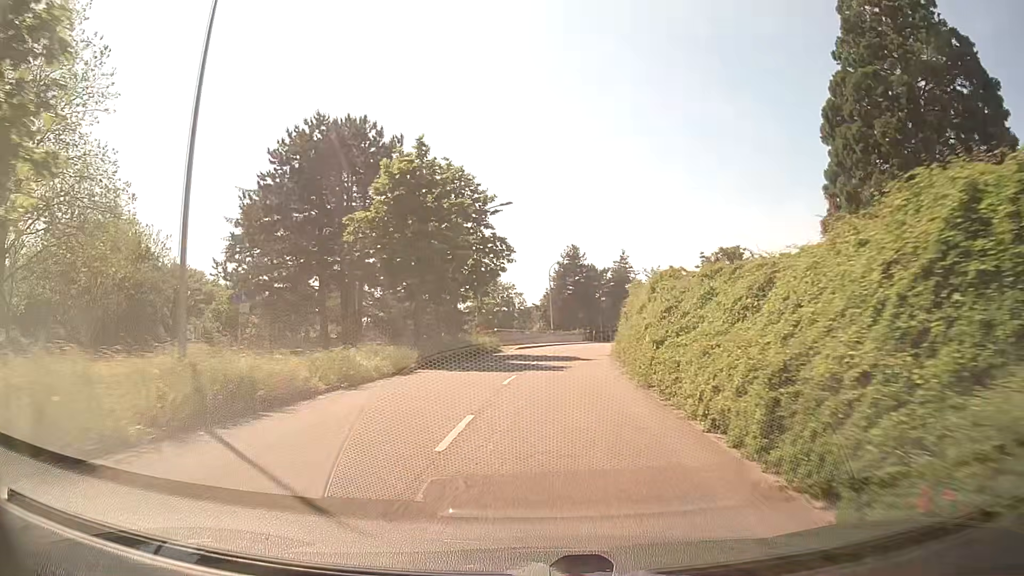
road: tertiary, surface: asphalt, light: Day
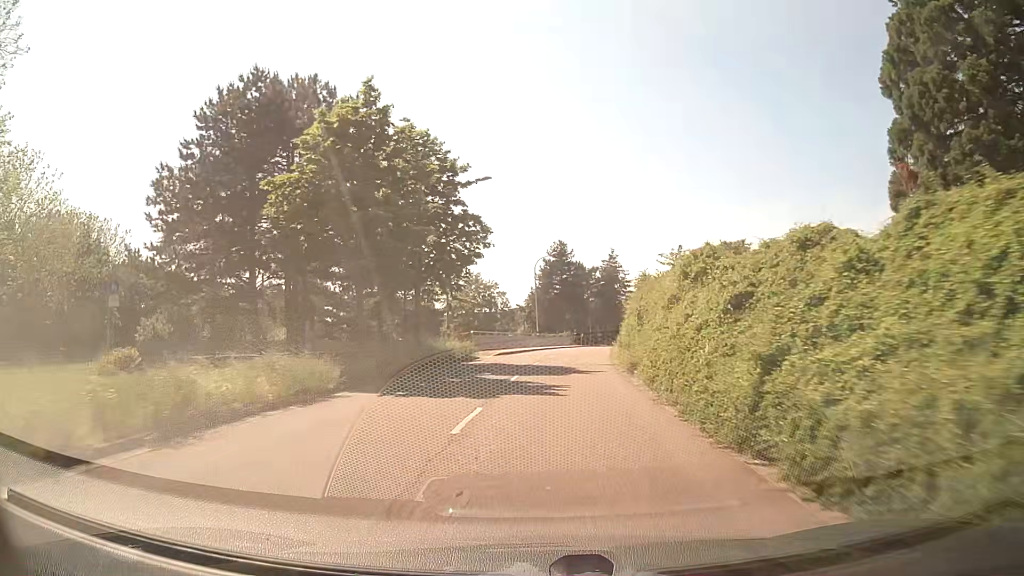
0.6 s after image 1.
(+0.1, +7.5) m; +1°
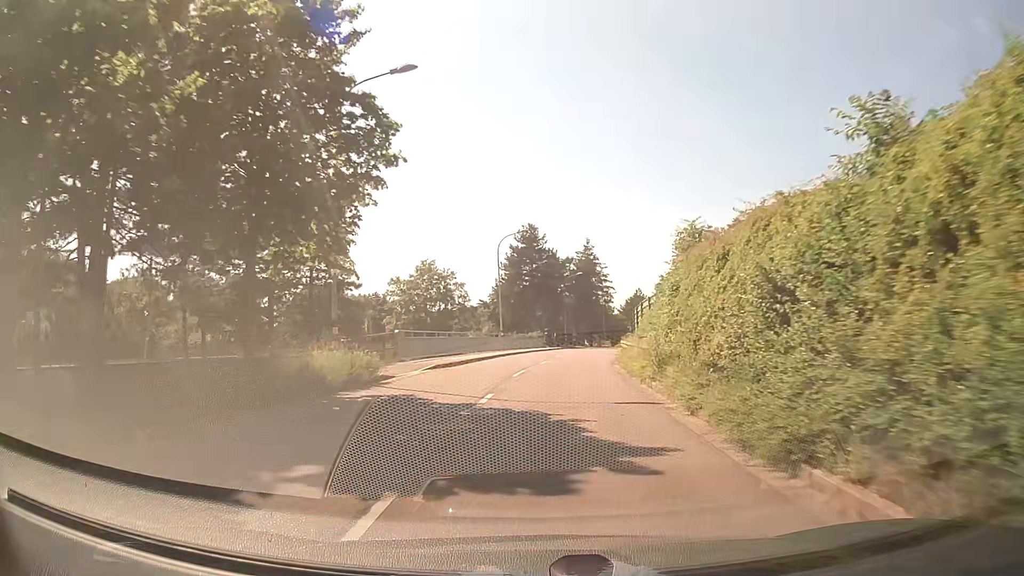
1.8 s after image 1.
(+0.4, +15.1) m; +3°
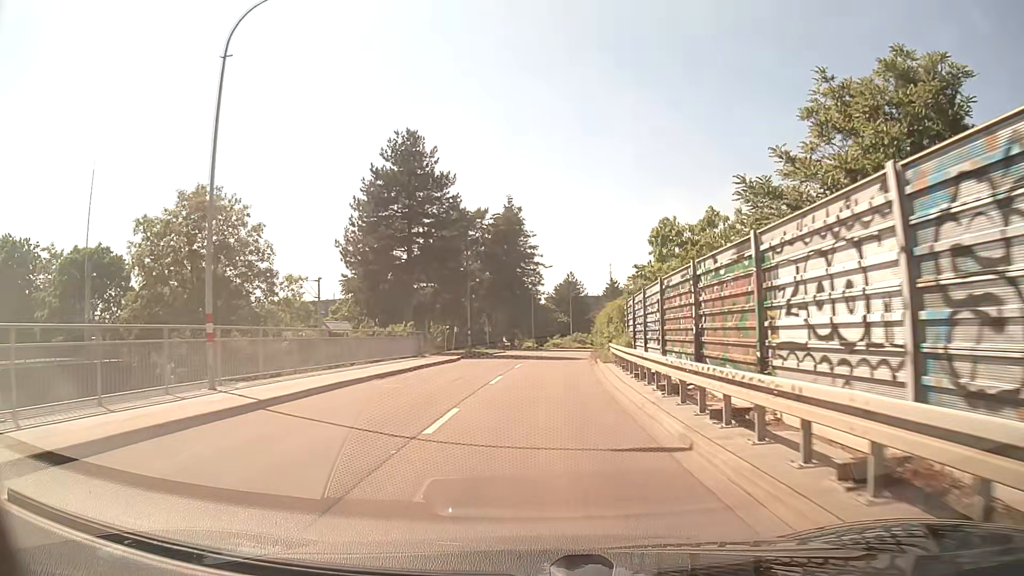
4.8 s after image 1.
(+2.4, +38.4) m; +7°
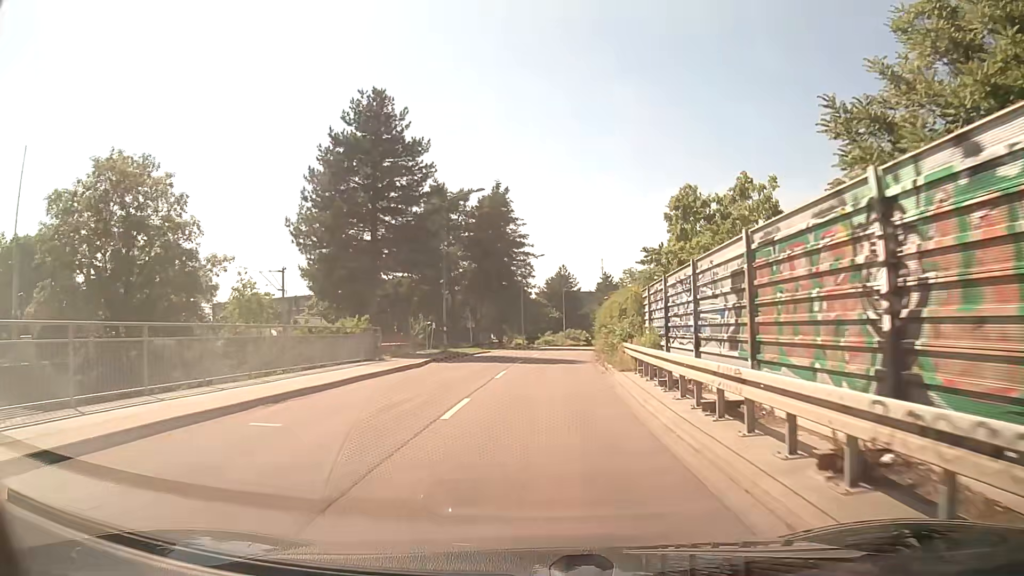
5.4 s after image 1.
(0.0, +7.8) m; 0°
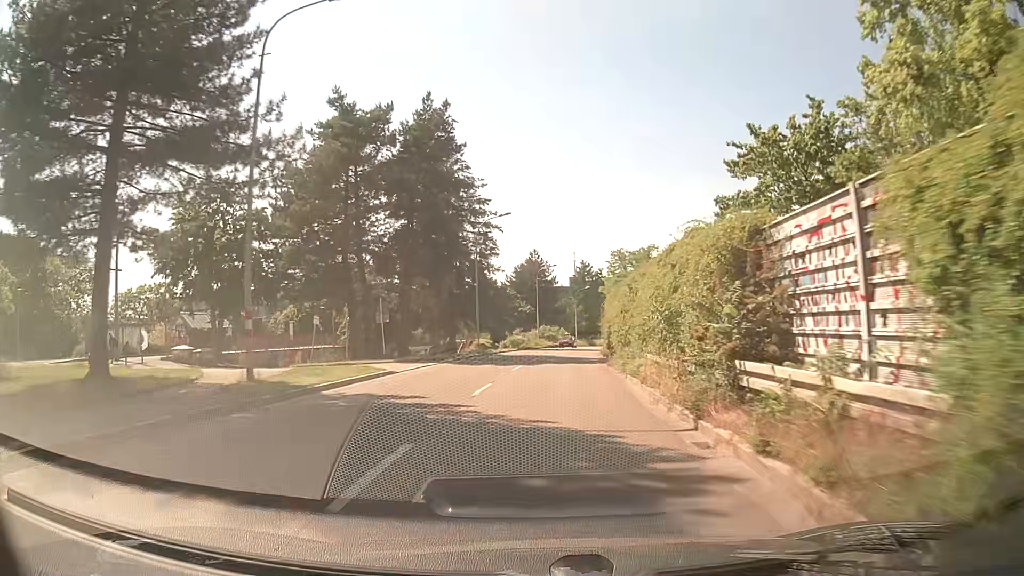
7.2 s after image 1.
(+0.5, +23.2) m; +3°
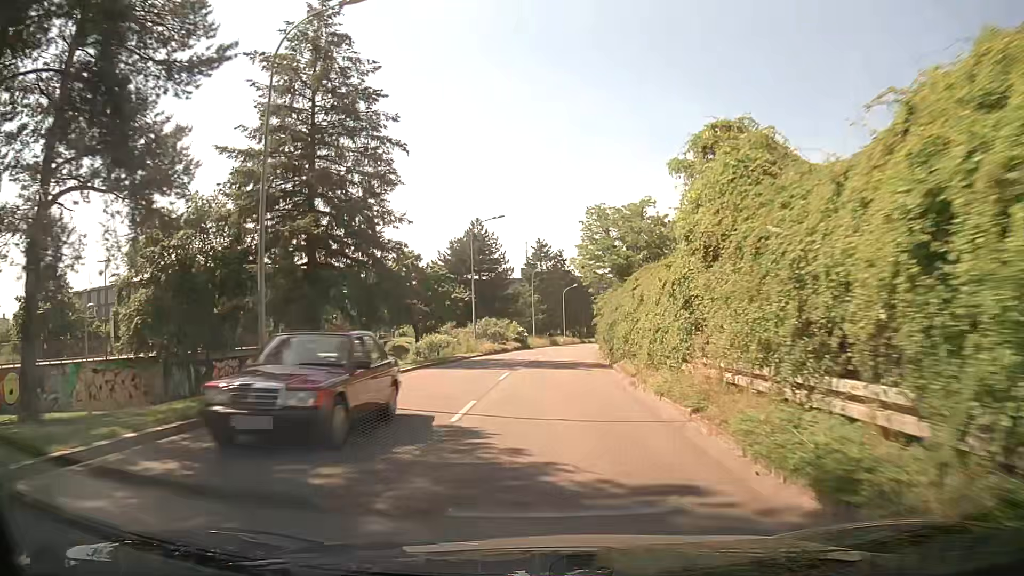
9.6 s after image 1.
(+0.9, +30.5) m; +3°
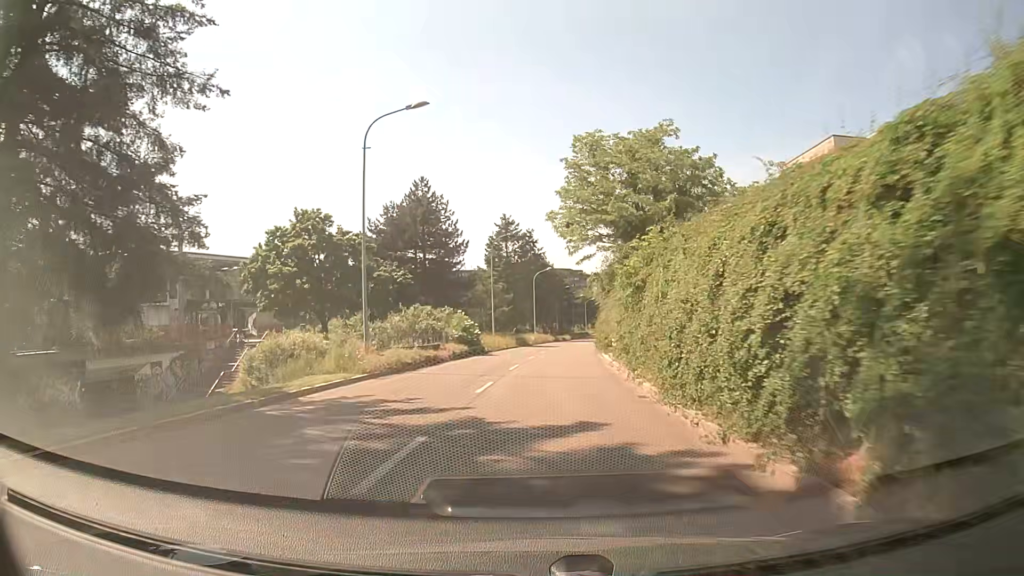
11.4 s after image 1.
(+0.8, +22.5) m; +3°
(0, +10) (0, +20) (+1, +30) (+1, +40) (+2, +50) (+3, +60) (+5, +70) (+6, +80) (+8, +90) (+10, +99) m
